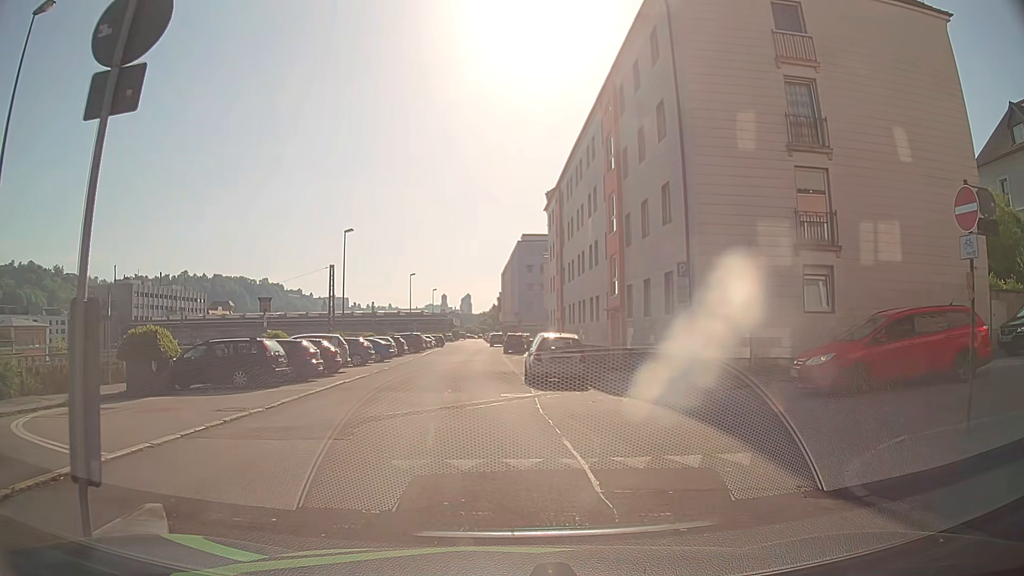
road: residential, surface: asphalt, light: Day
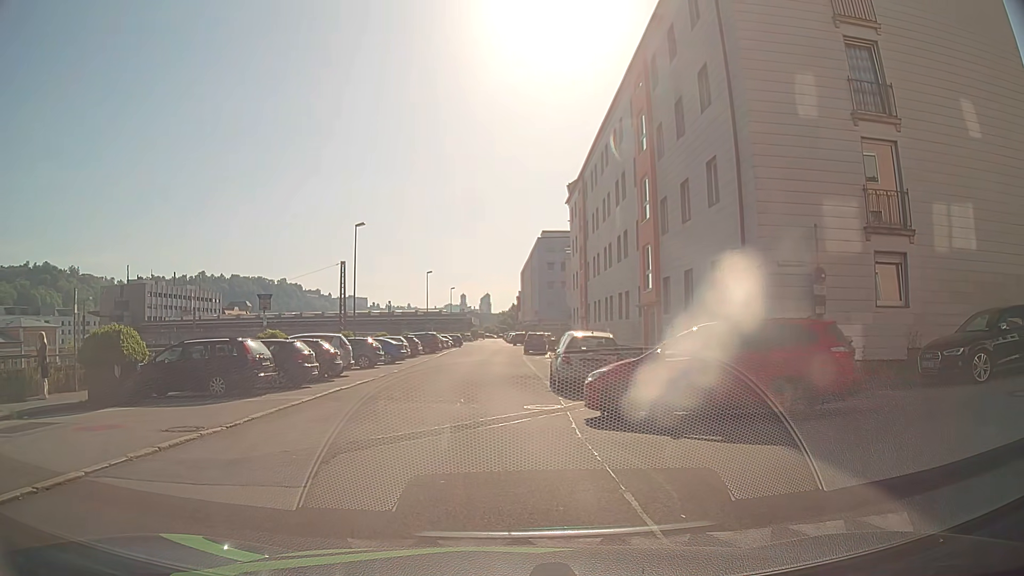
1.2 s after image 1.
(-0.1, +2.8) m; -1°
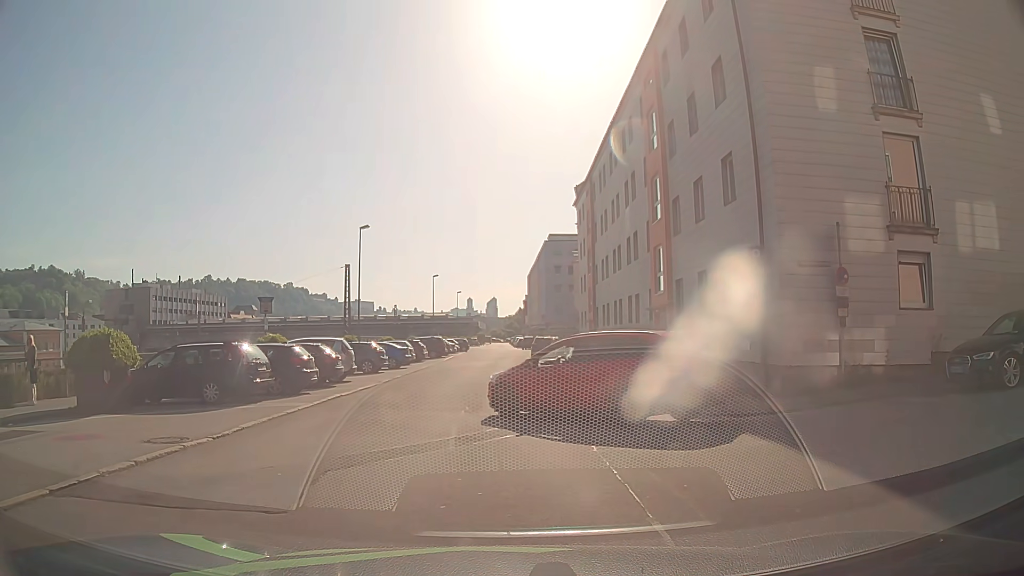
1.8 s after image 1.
(0.0, +0.8) m; 0°
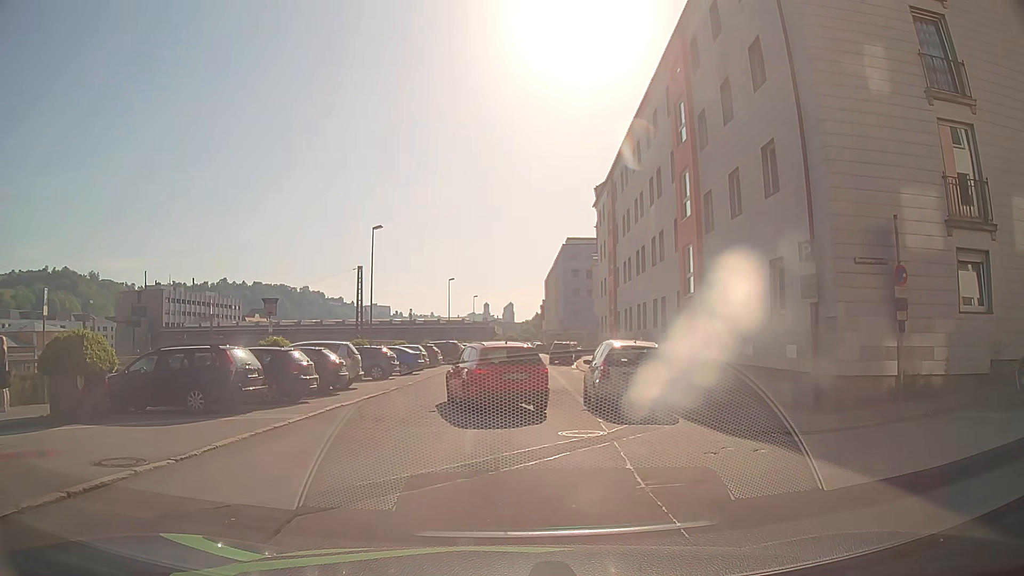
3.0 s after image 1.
(0.0, +1.9) m; -2°
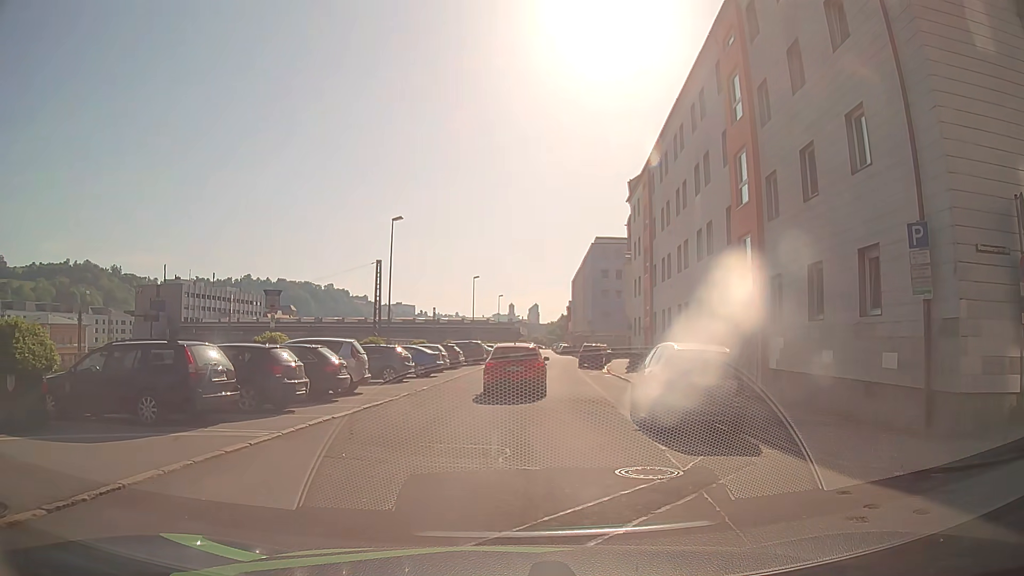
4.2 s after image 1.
(0.0, +3.3) m; -2°
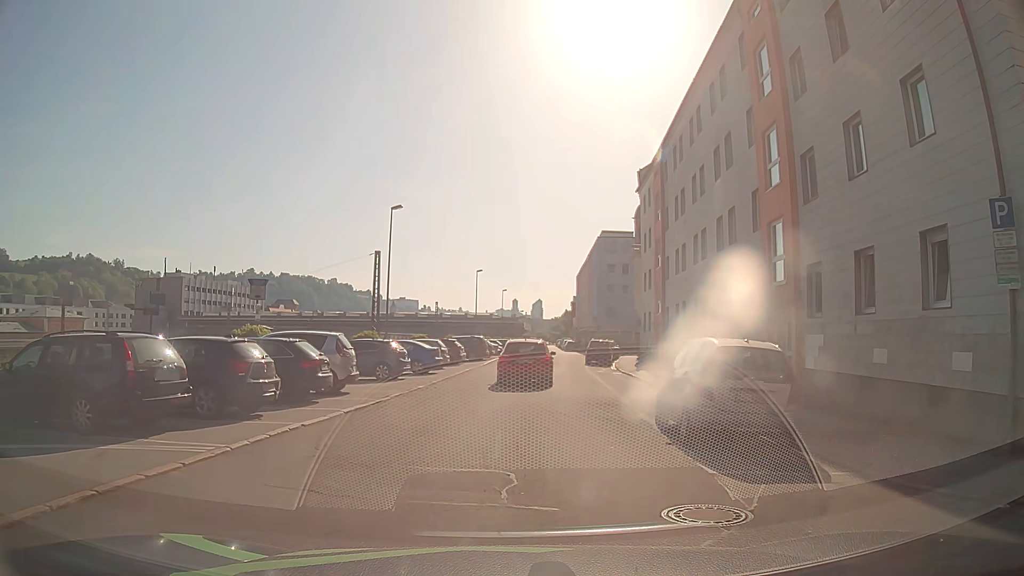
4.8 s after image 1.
(0.0, +2.2) m; 0°
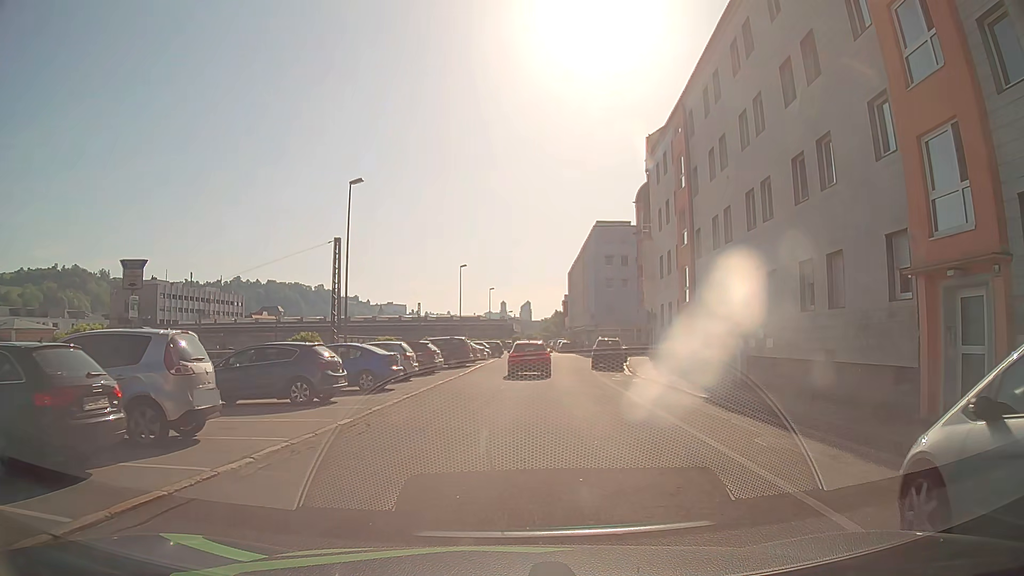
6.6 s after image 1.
(0.0, +8.9) m; +2°
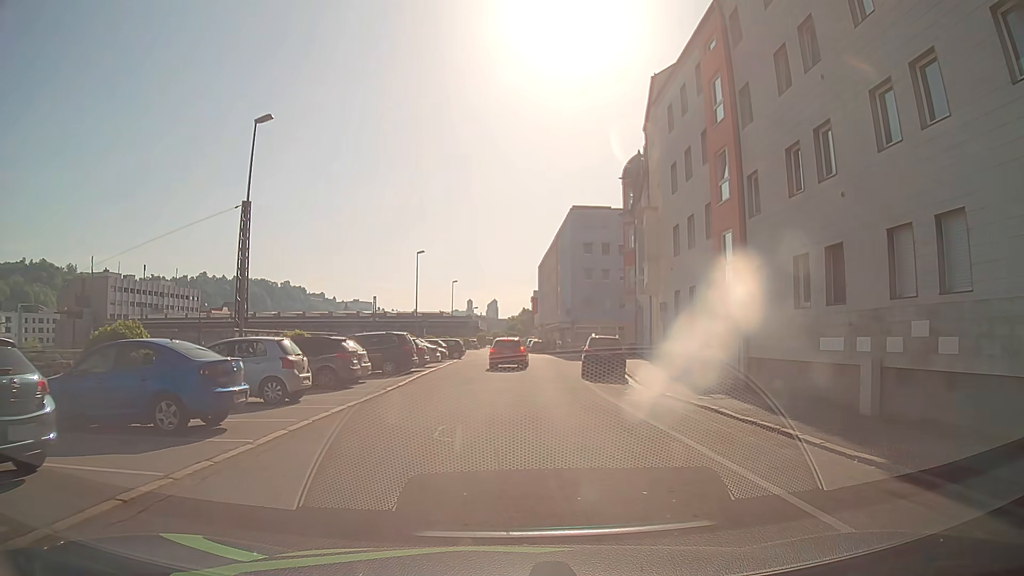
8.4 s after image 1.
(-0.1, +10.5) m; +1°
(0, +10) (0, +20) (+1, +30) (+1, +40) (+2, +50) (+2, +60) (+1, +70) (+1, +80) (+1, +90) (+1, +100) m
